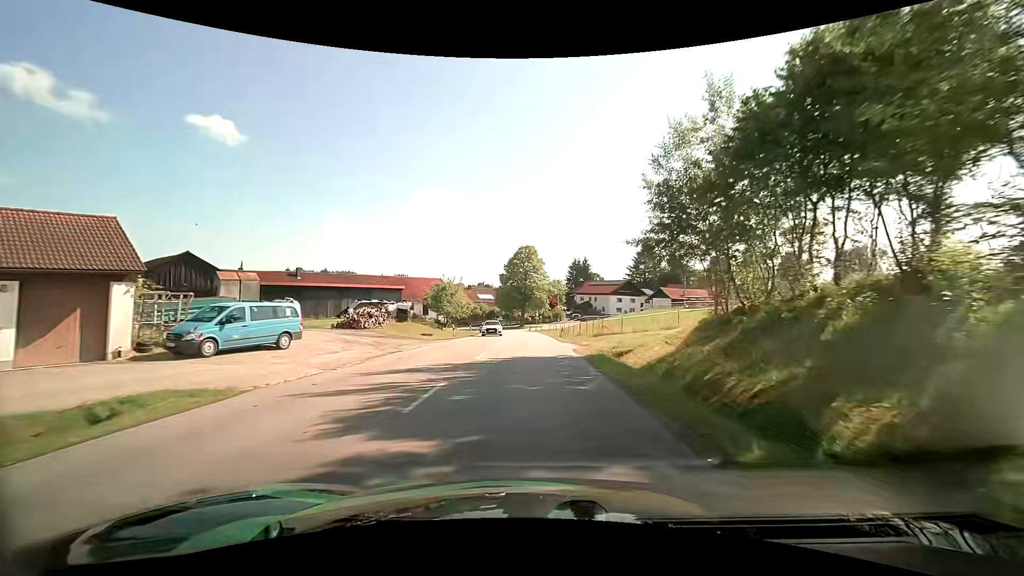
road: tertiary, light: Day
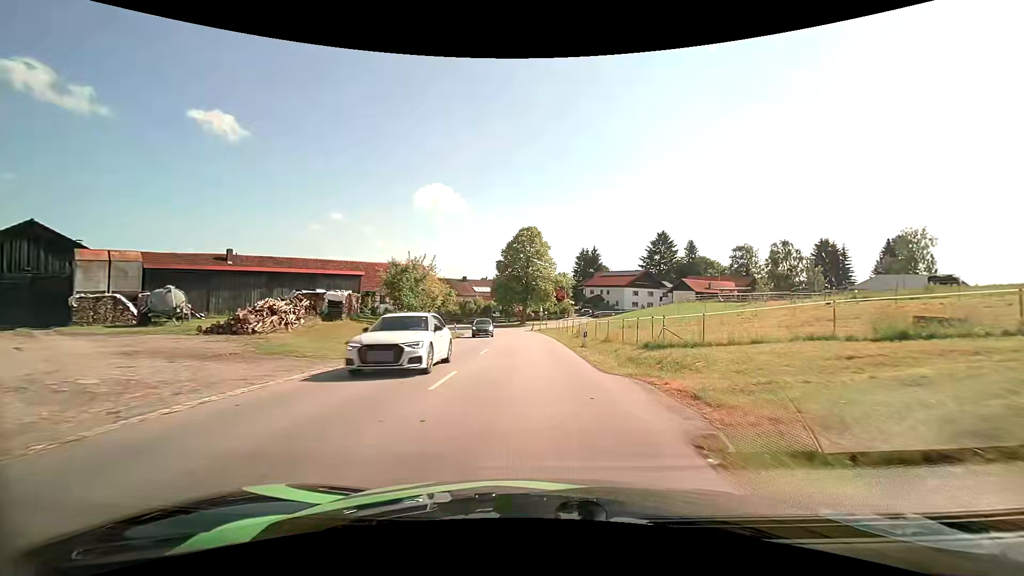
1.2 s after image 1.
(-0.2, +16.1) m; -1°
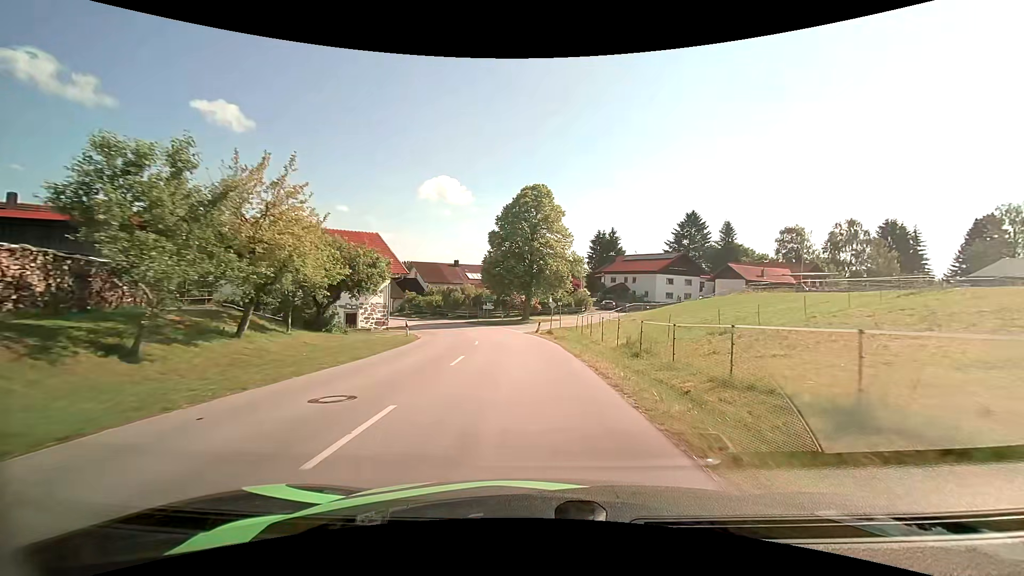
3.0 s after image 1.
(-0.2, +22.6) m; -1°
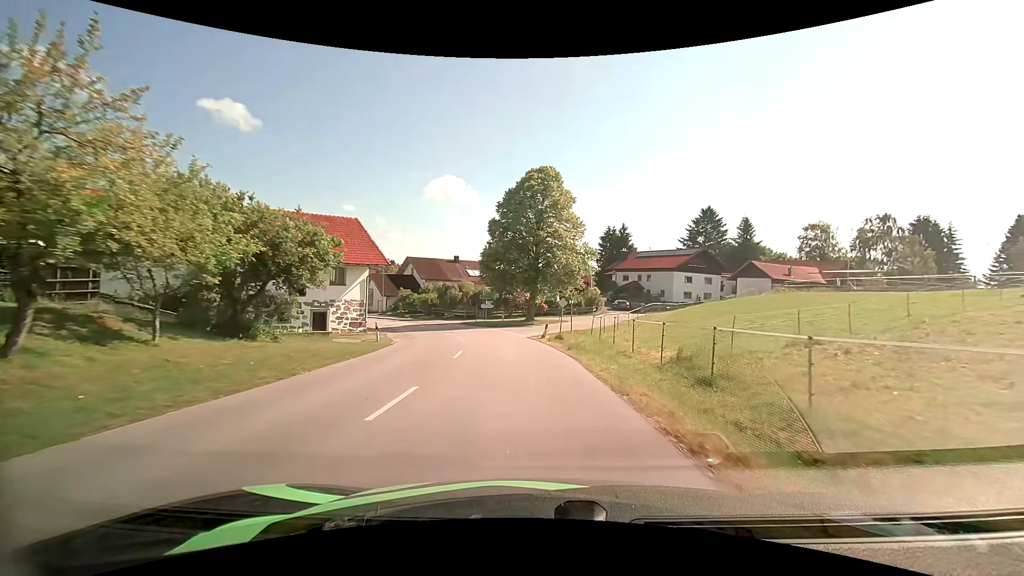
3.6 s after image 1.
(0.0, +7.1) m; -1°
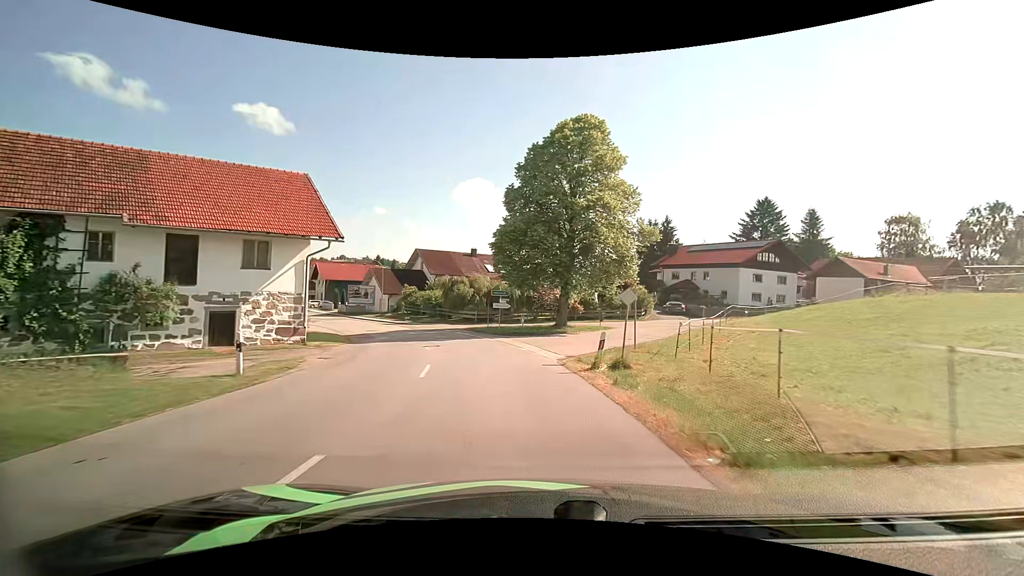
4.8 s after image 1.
(-0.3, +13.8) m; -3°
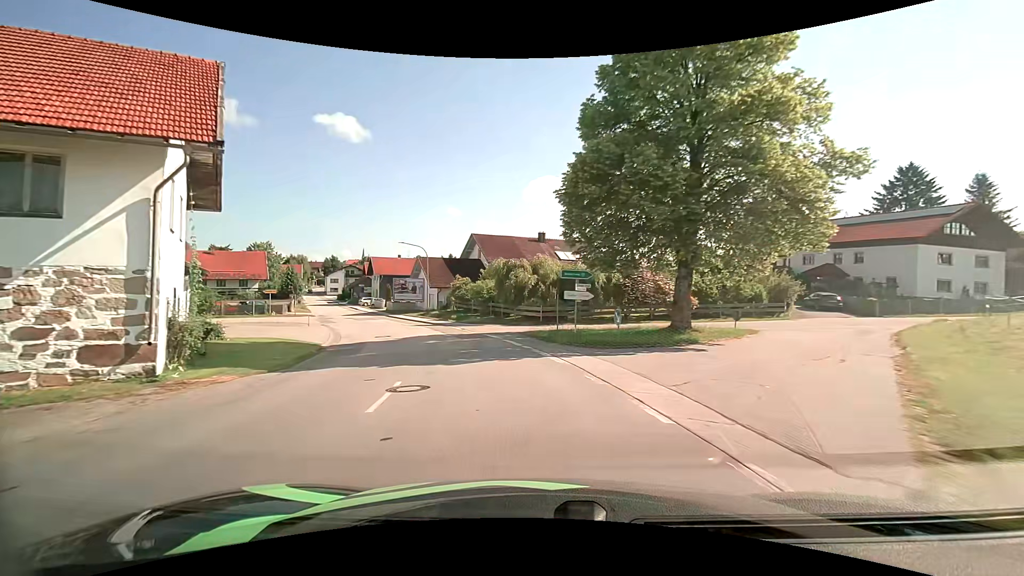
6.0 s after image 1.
(-0.8, +13.8) m; -8°
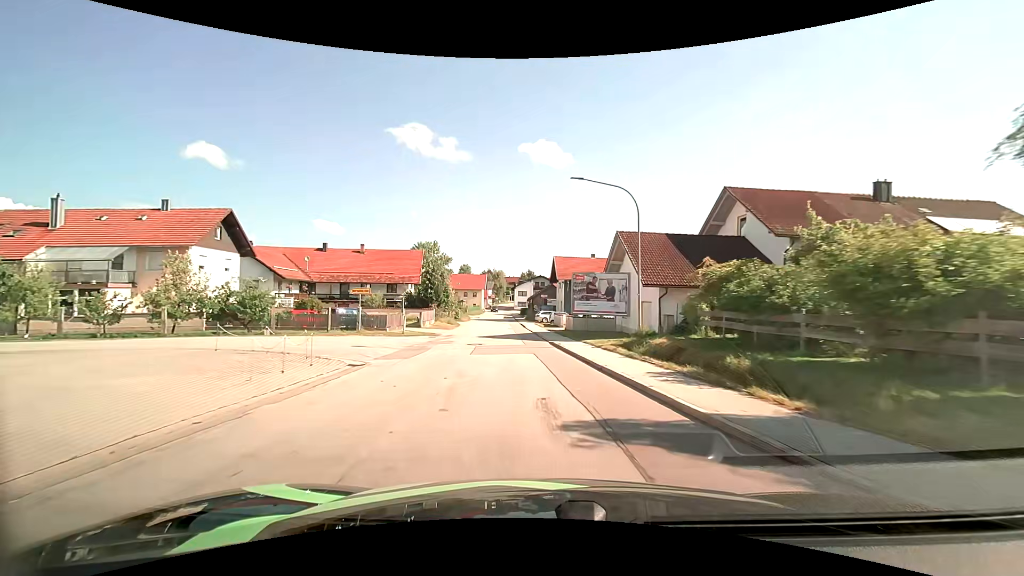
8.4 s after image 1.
(-6.3, +28.5) m; -23°
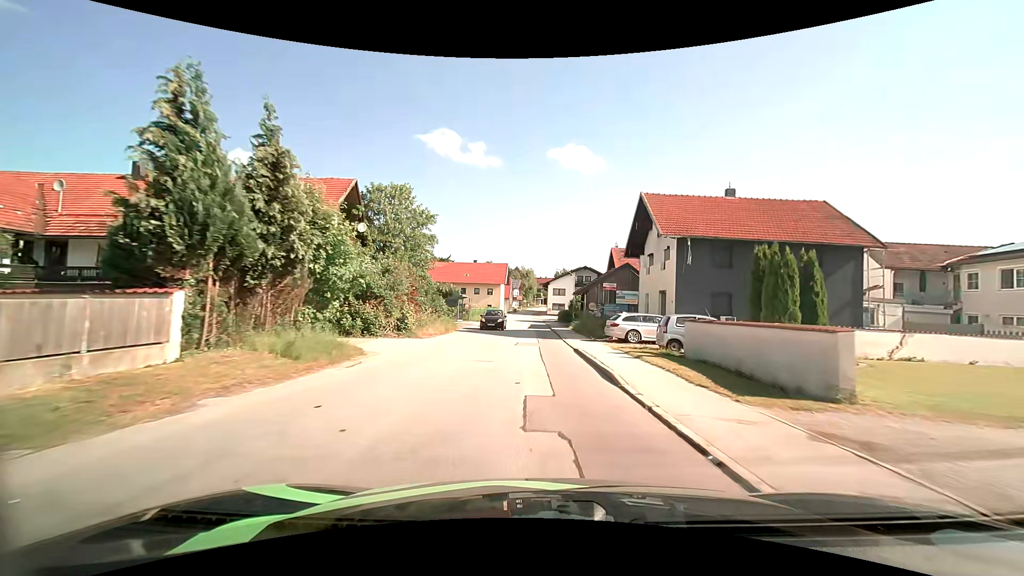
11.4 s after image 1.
(-2.5, +38.5) m; -4°
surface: asphalt
(0, +10) (0, +20) (0, +30) (0, +40) (-1, +50) (-1, +60) (-1, +70) (-1, +80) (-1, +90) (-1, +100) m
